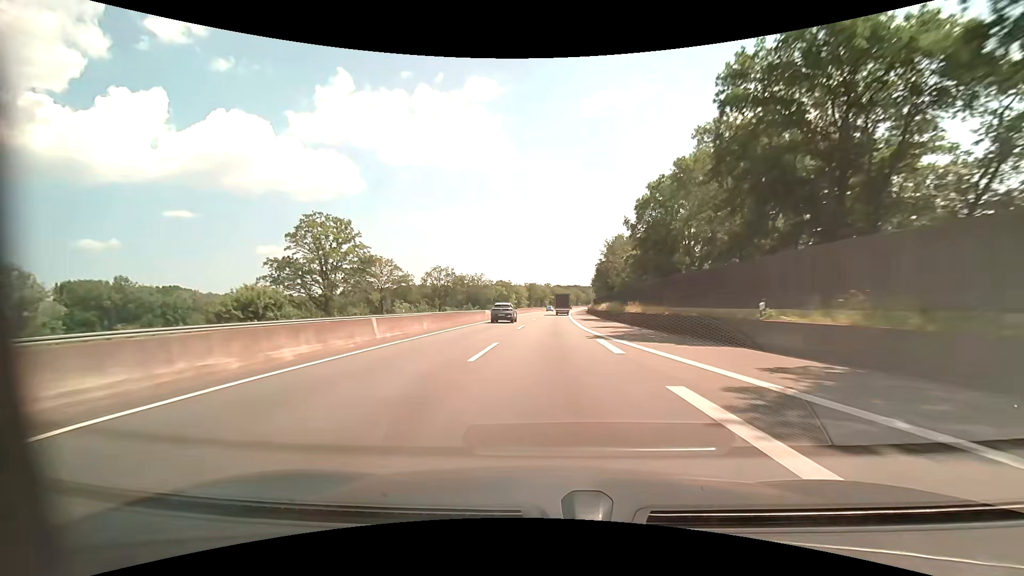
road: motorway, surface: asphalt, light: Day
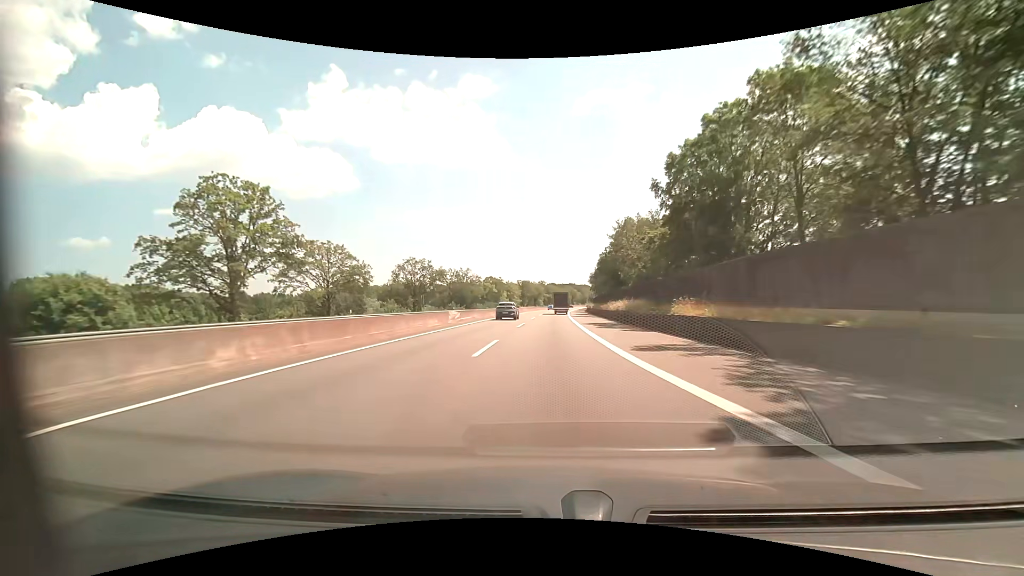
(+0.1, +17.0) m; 0°
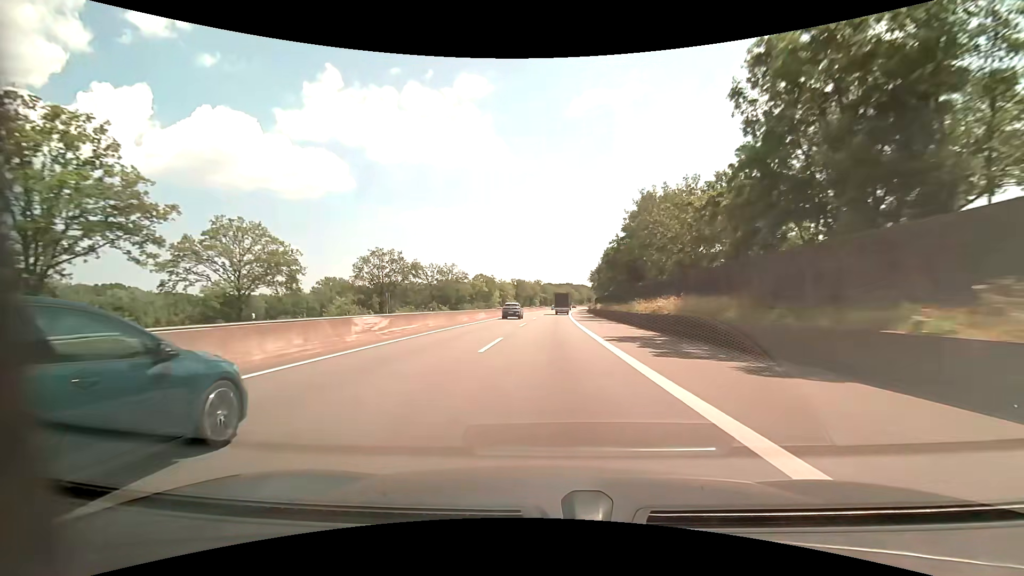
(+0.1, +16.9) m; +1°
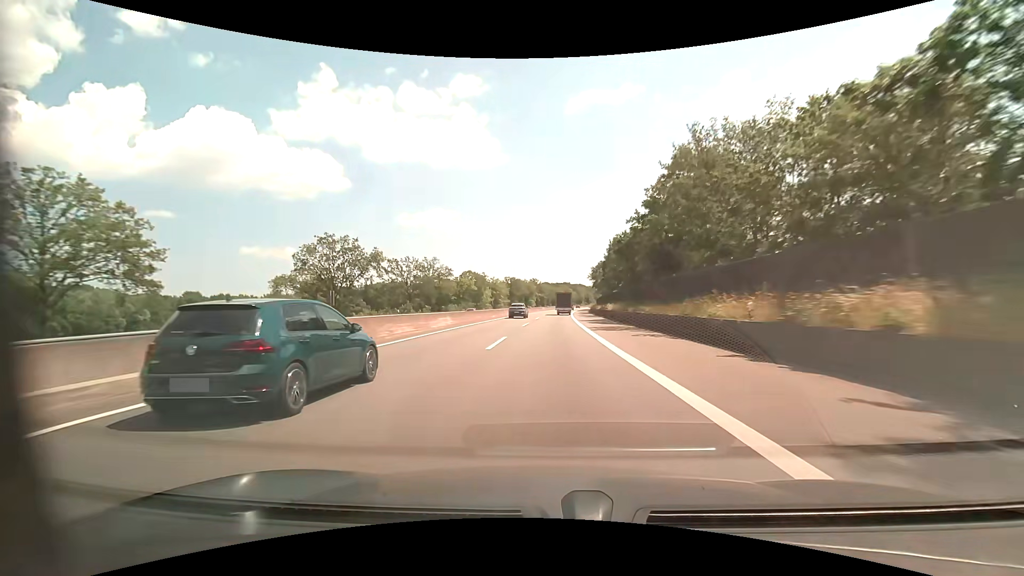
(+0.1, +16.9) m; 0°
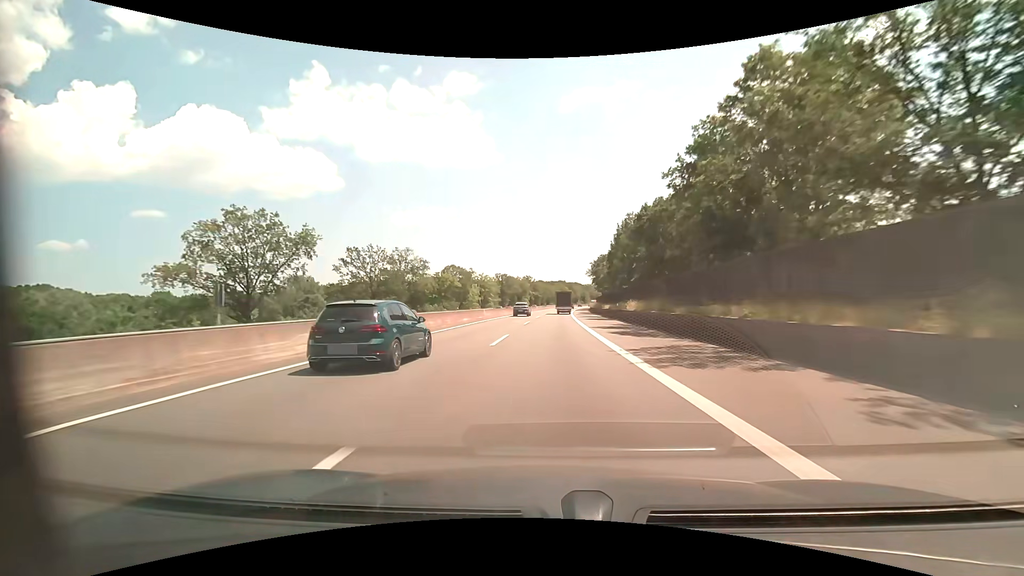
(+0.1, +16.8) m; +1°
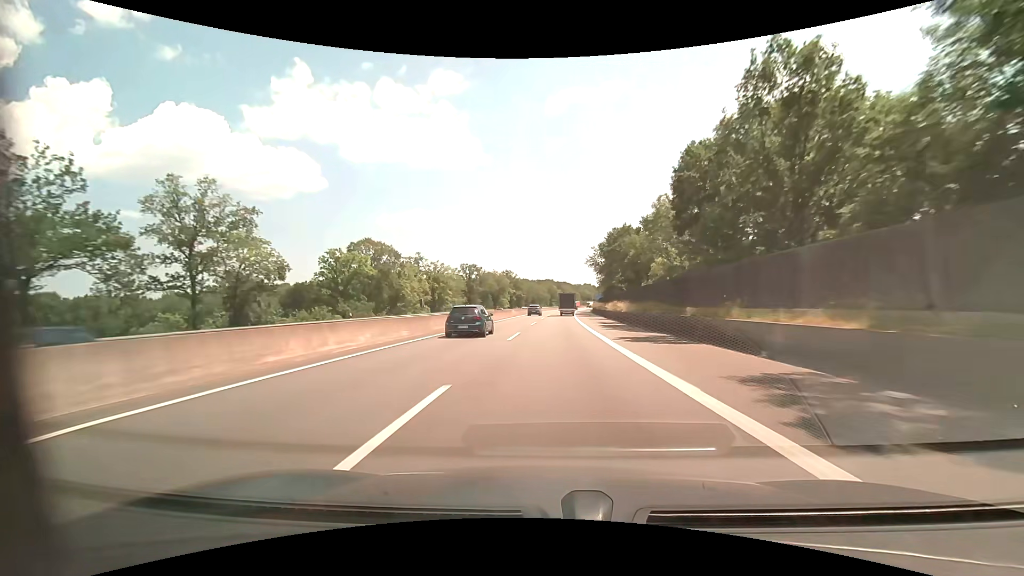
(+0.8, +50.2) m; +2°
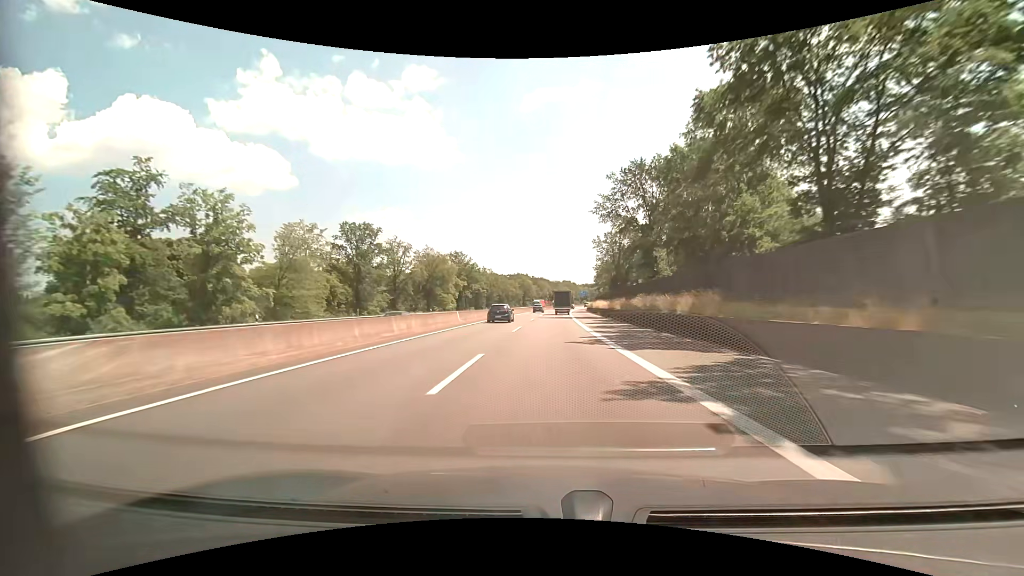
(+1.7, +66.5) m; +3°
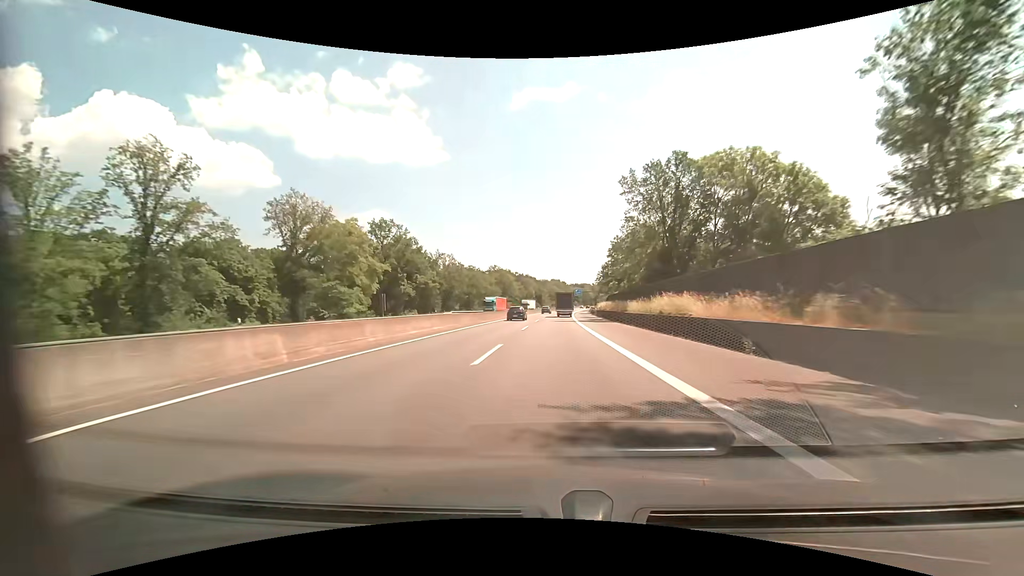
(+0.5, +49.7) m; +1°
(0, +10) (0, +20) (0, +30) (+1, +40) (+1, +50) (+1, +60) (+2, +70) (+2, +80) (+3, +90) (+3, +100) m
